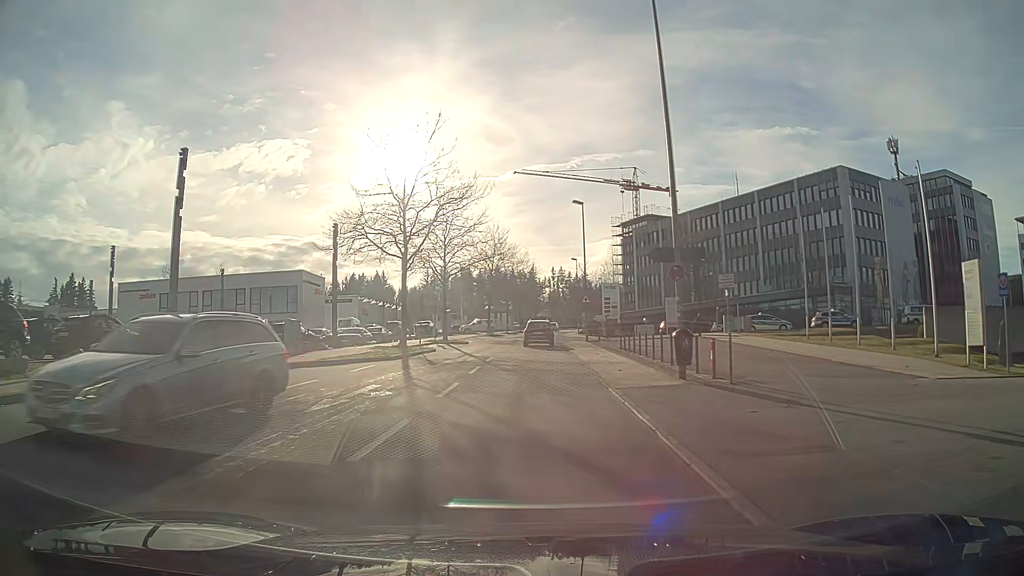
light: Day
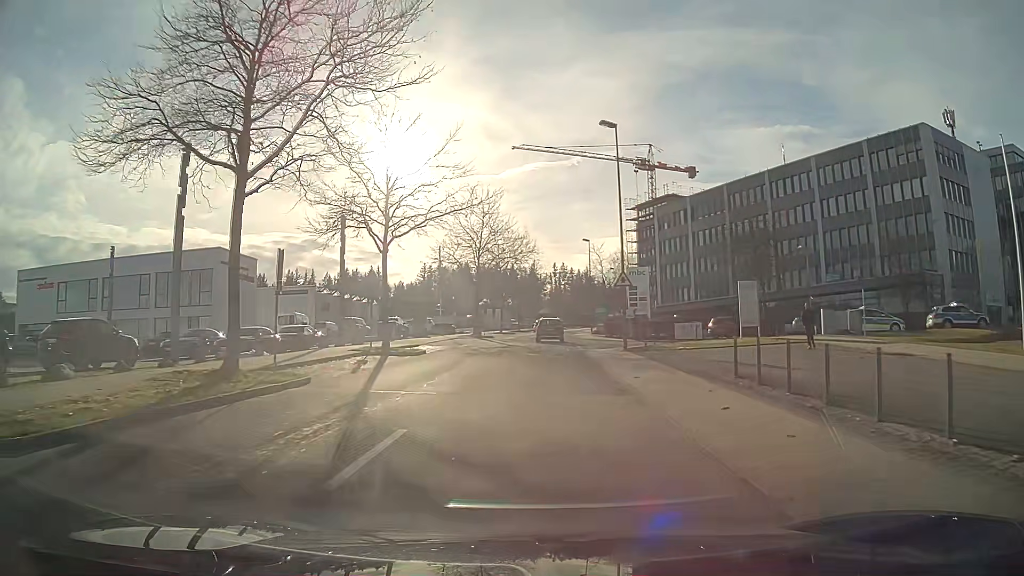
(0.0, +19.6) m; 0°
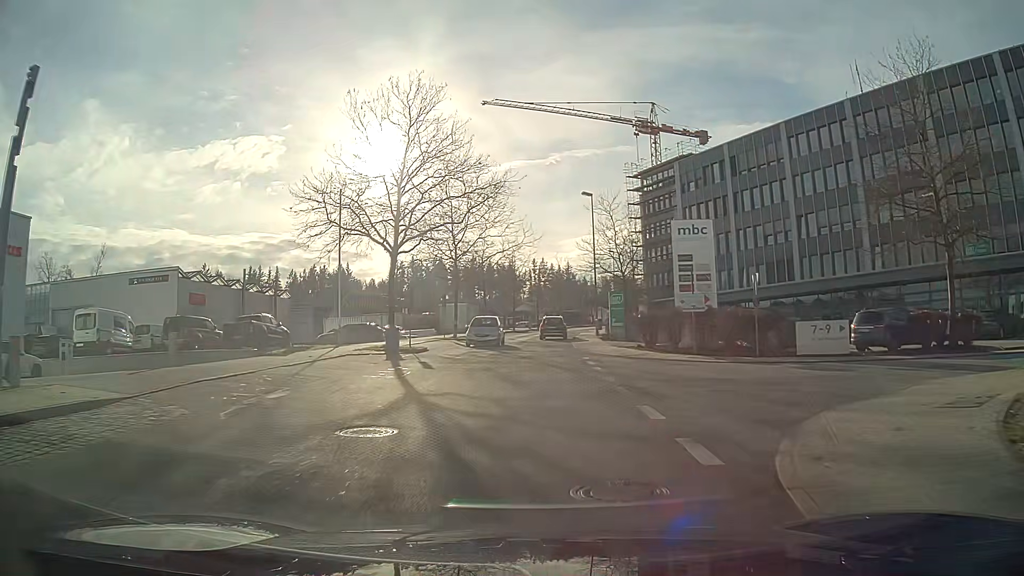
(+0.4, +26.8) m; +2°
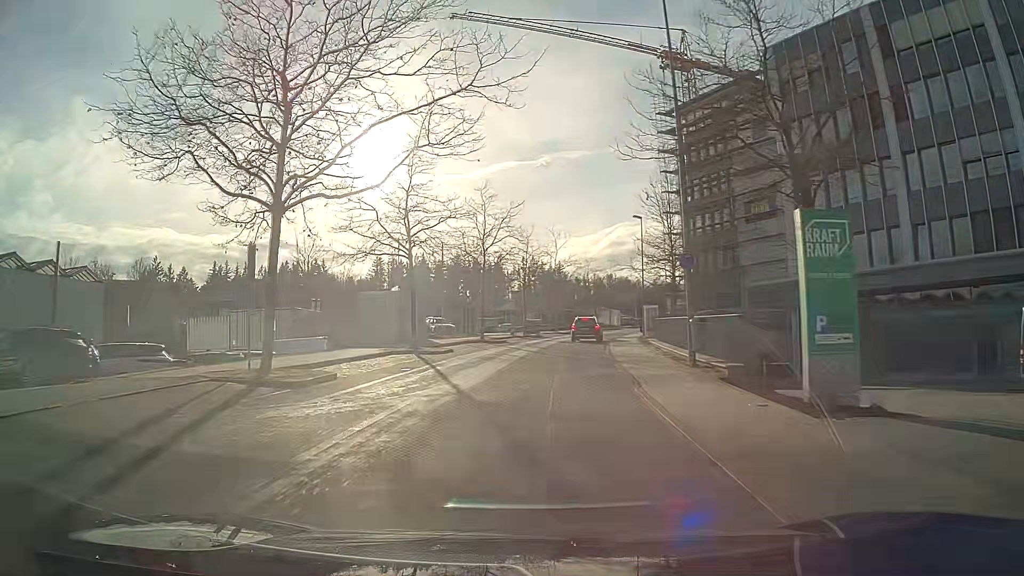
(+0.2, +31.5) m; +1°
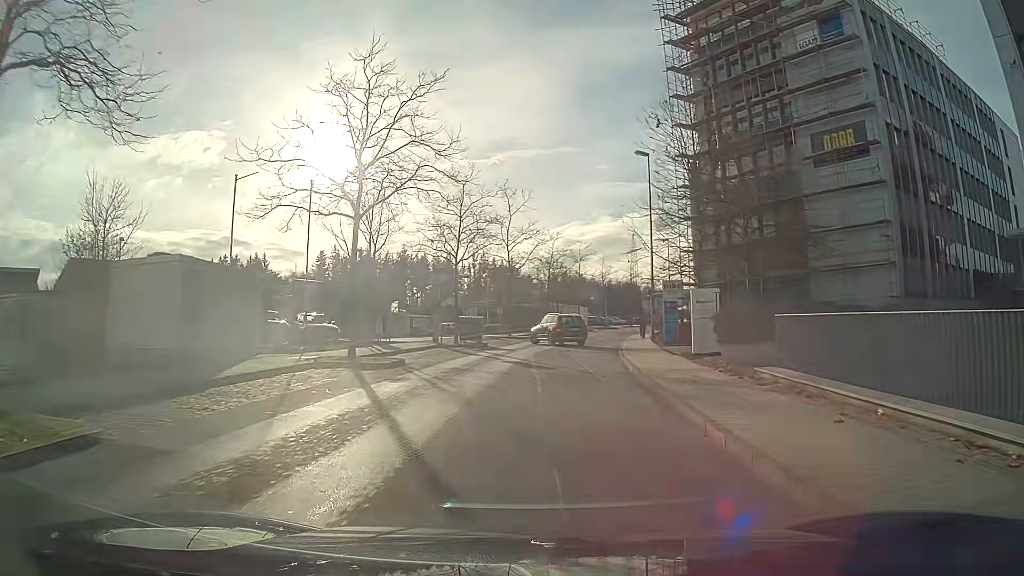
(+0.7, +22.7) m; +4°
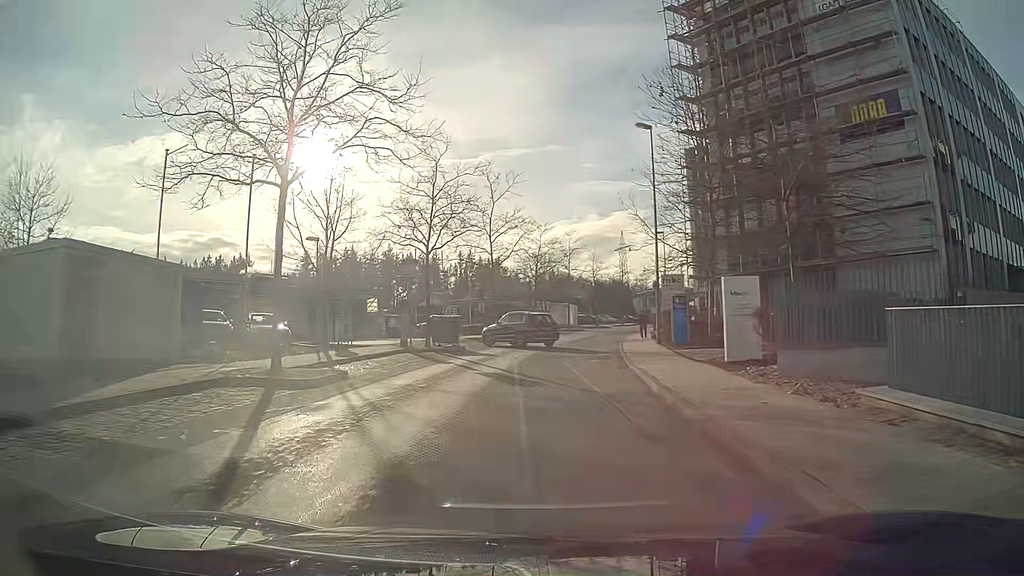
(0.0, +5.1) m; +1°
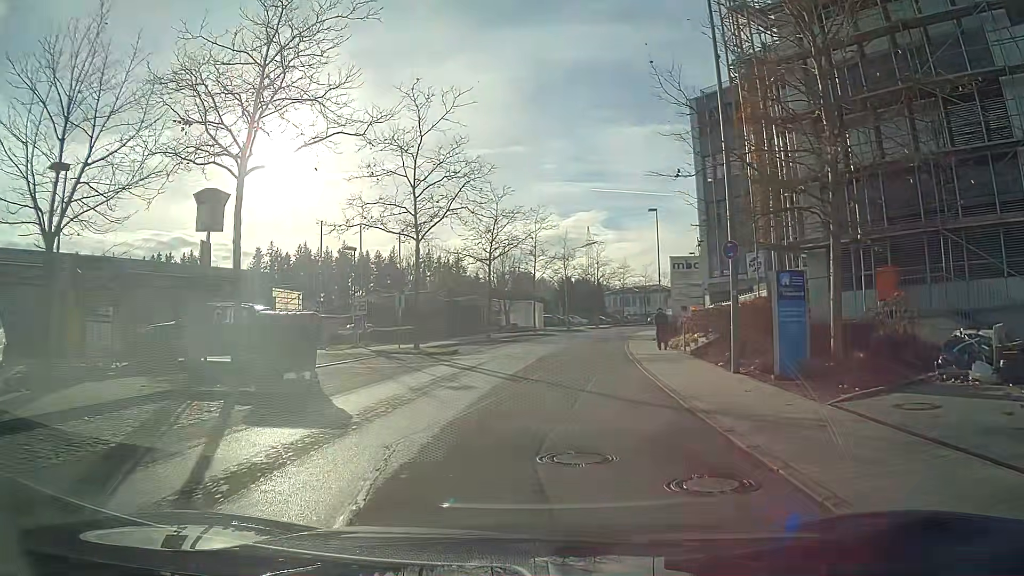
(+0.4, +15.9) m; +4°
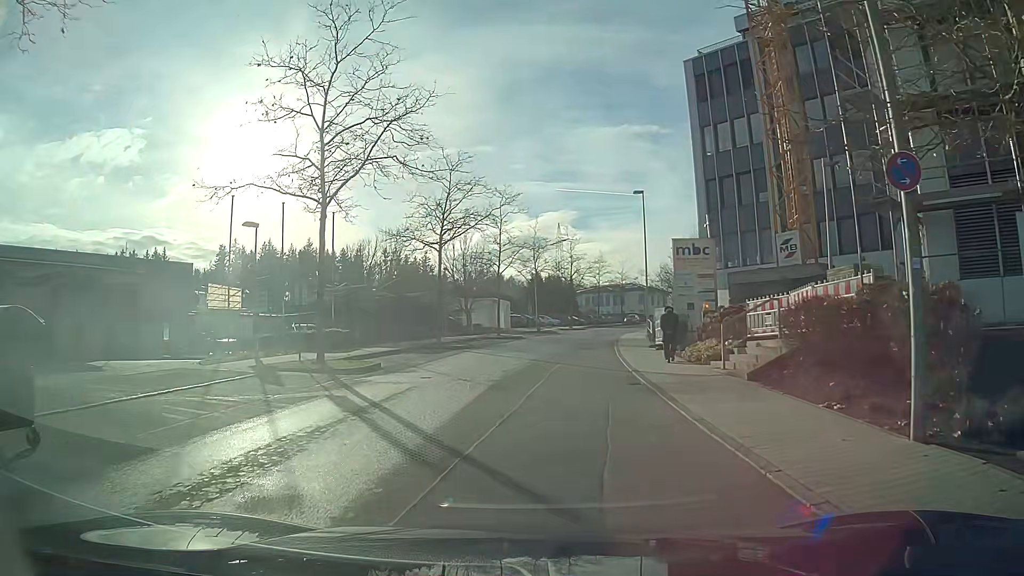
(+0.2, +8.3) m; +2°
